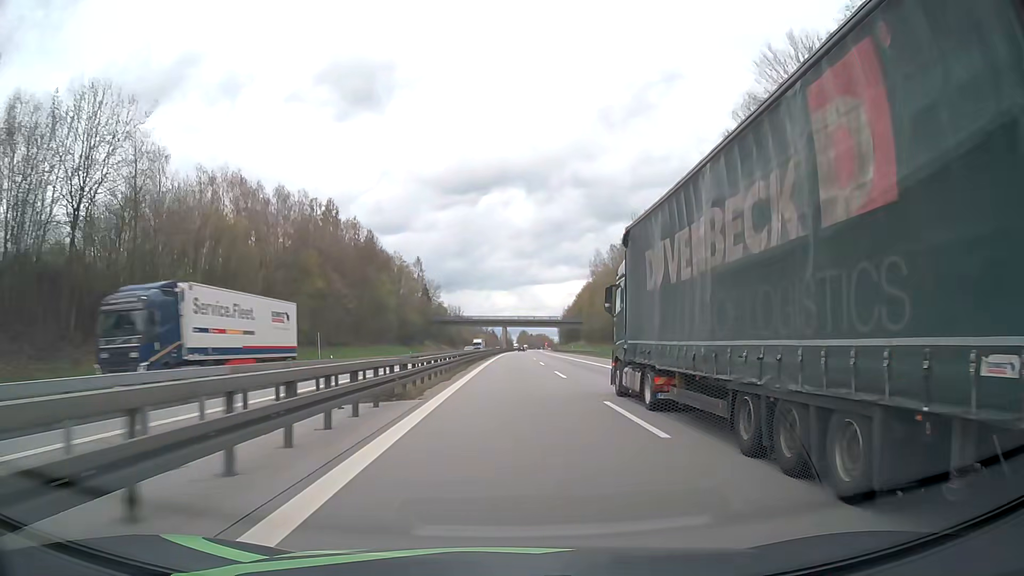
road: motorway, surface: asphalt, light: Day
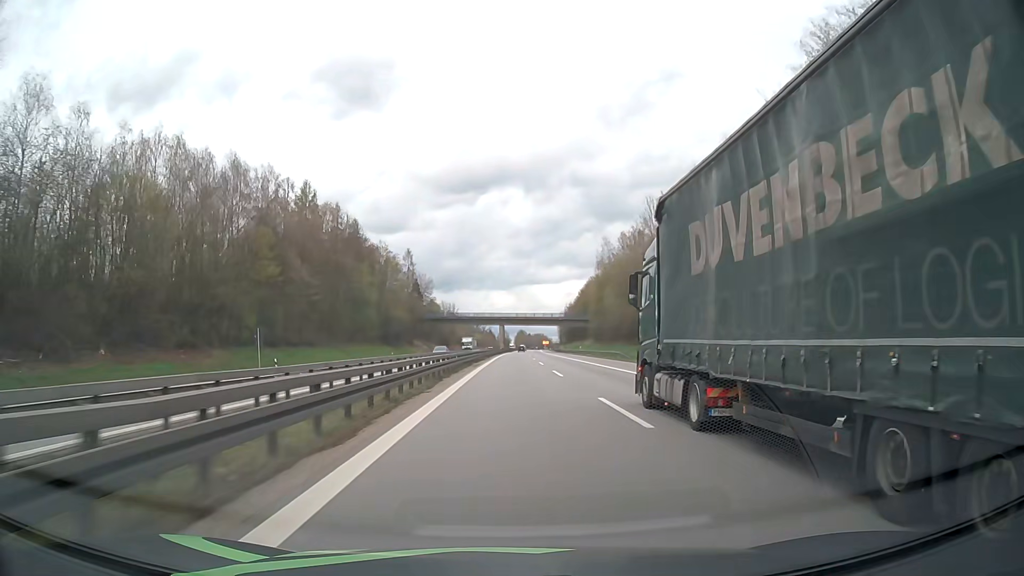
(0.0, +16.8) m; 0°
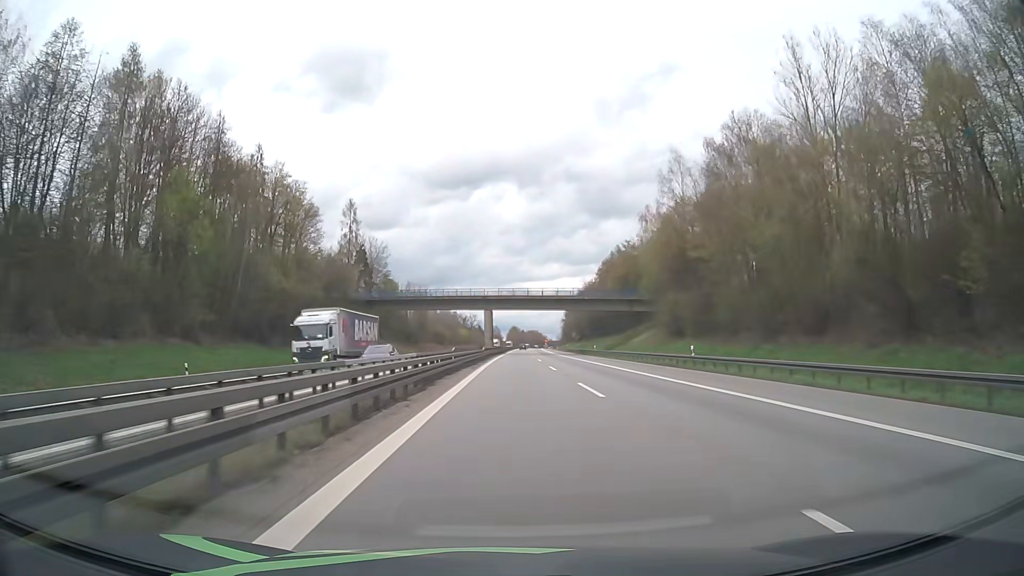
(+0.5, +66.3) m; +1°
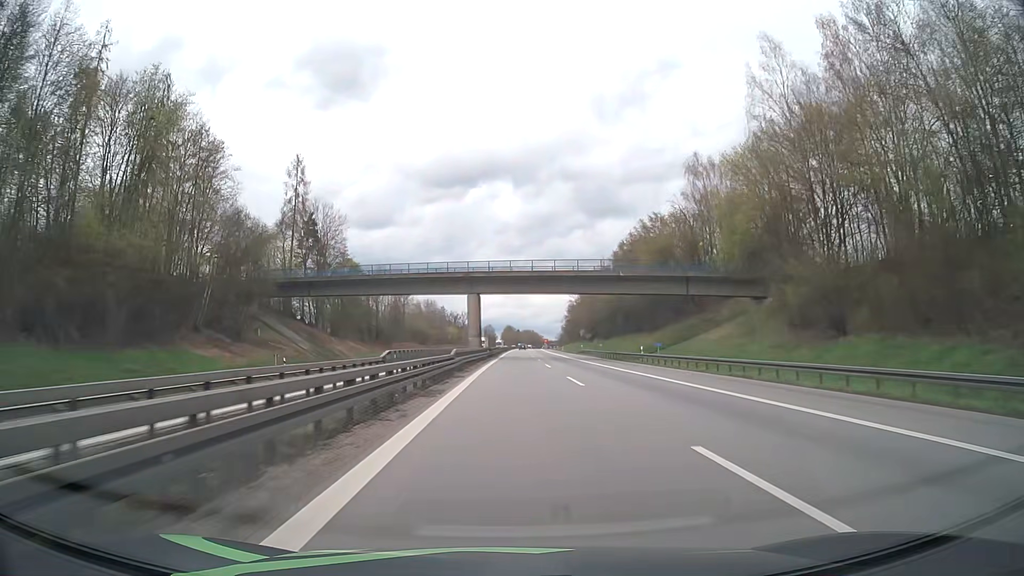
(+0.1, +32.7) m; 0°
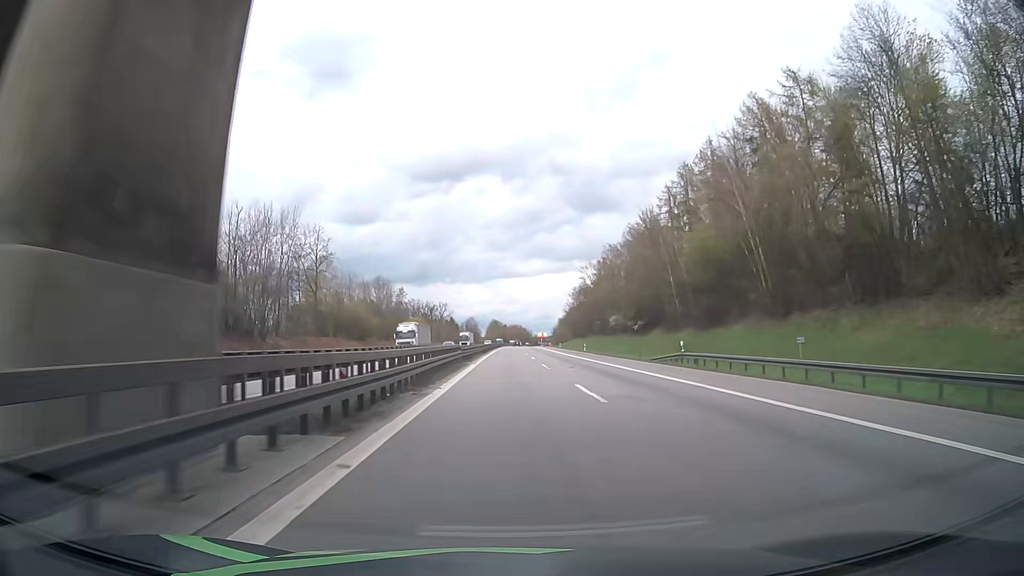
(+0.9, +64.3) m; +1°
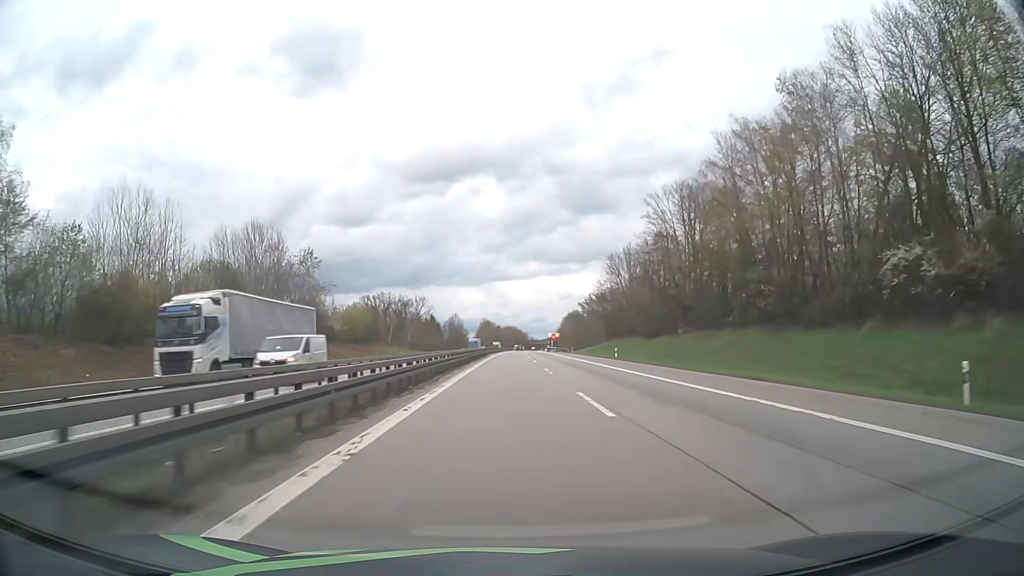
(+1.0, +75.4) m; +1°
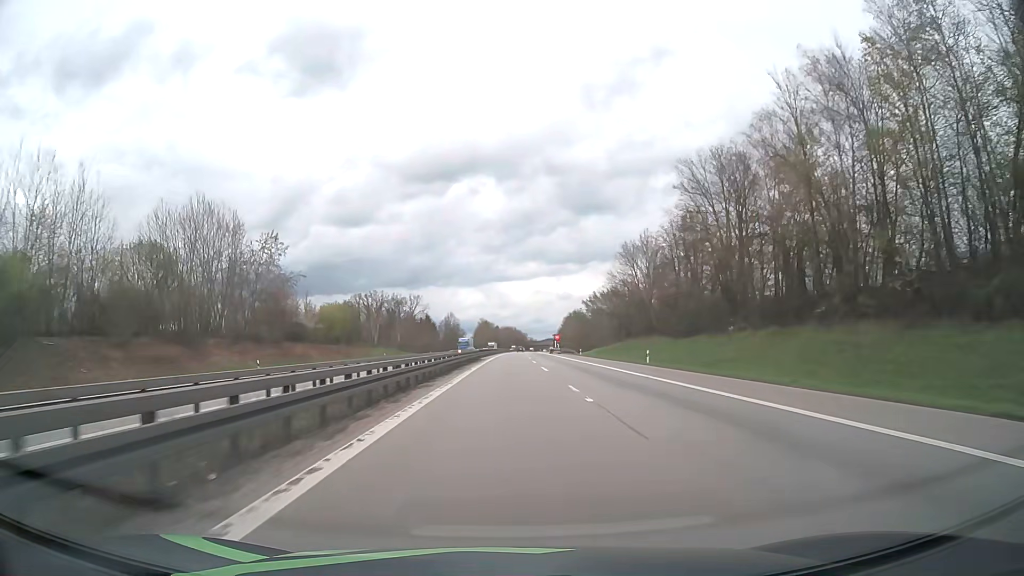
(0.0, +14.6) m; 0°
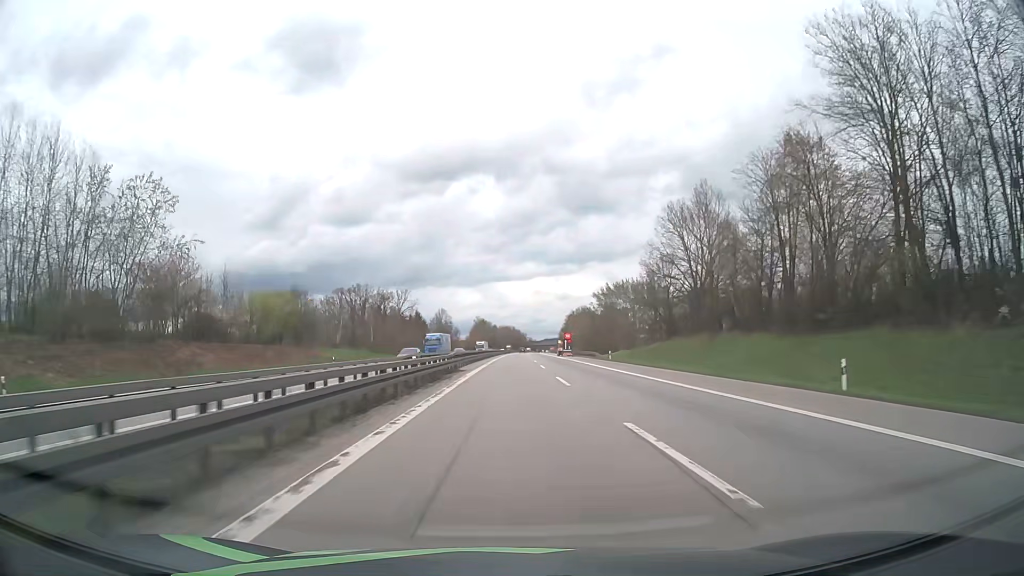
(+0.1, +29.2) m; 0°
(0, +10) (0, +20) (0, +30) (0, +40) (0, +50) (0, +60) (+1, +70) (+1, +80) (+1, +90) (+1, +100) m
